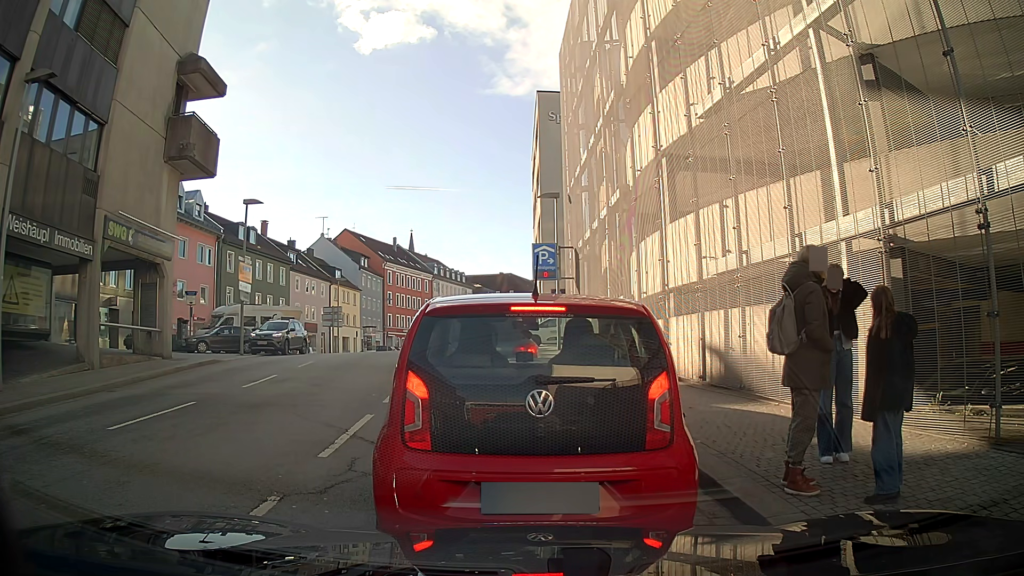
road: tertiary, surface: asphalt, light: Day
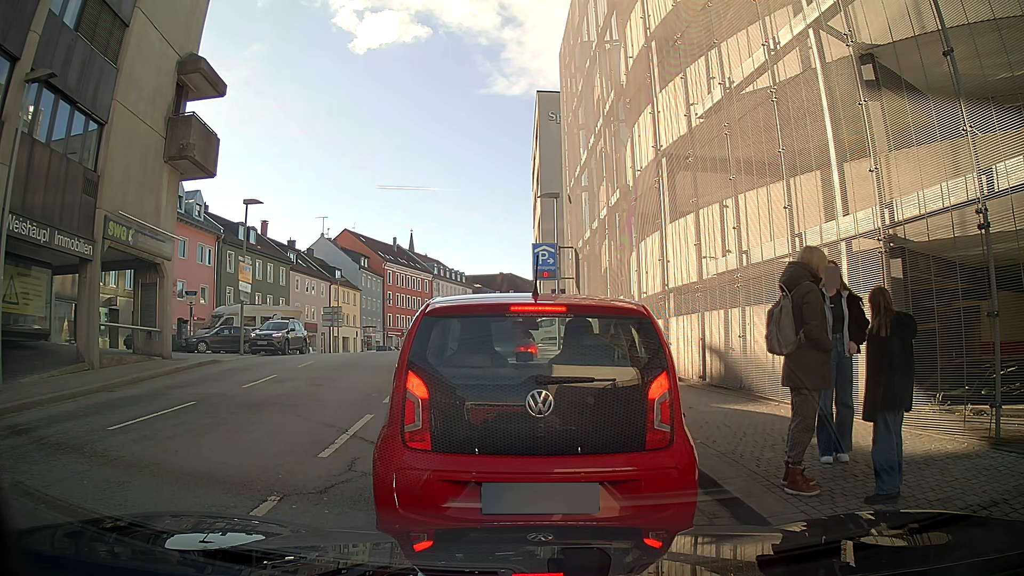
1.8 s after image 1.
(0.0, 0.0) m; 0°
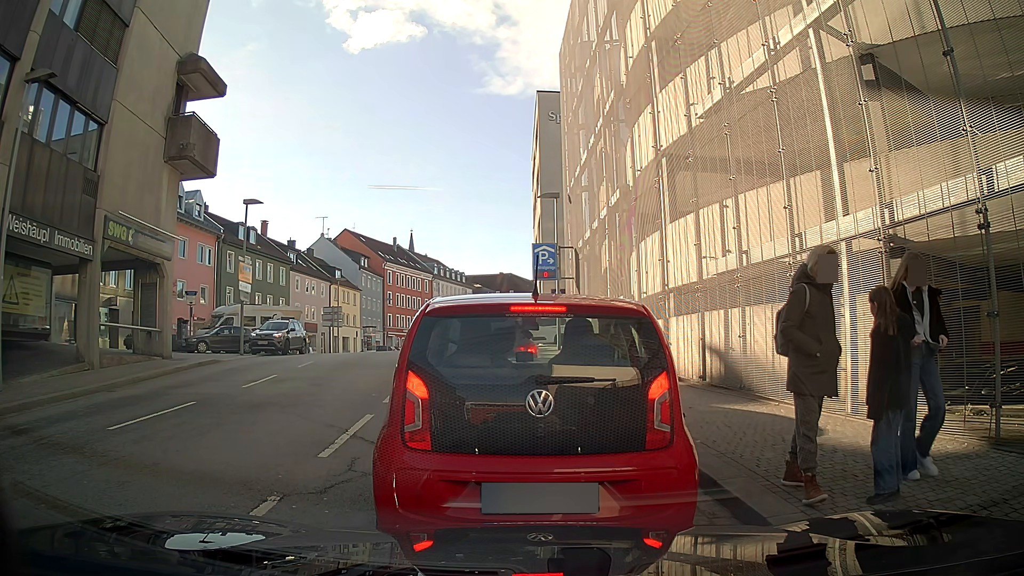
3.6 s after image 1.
(0.0, 0.0) m; 0°
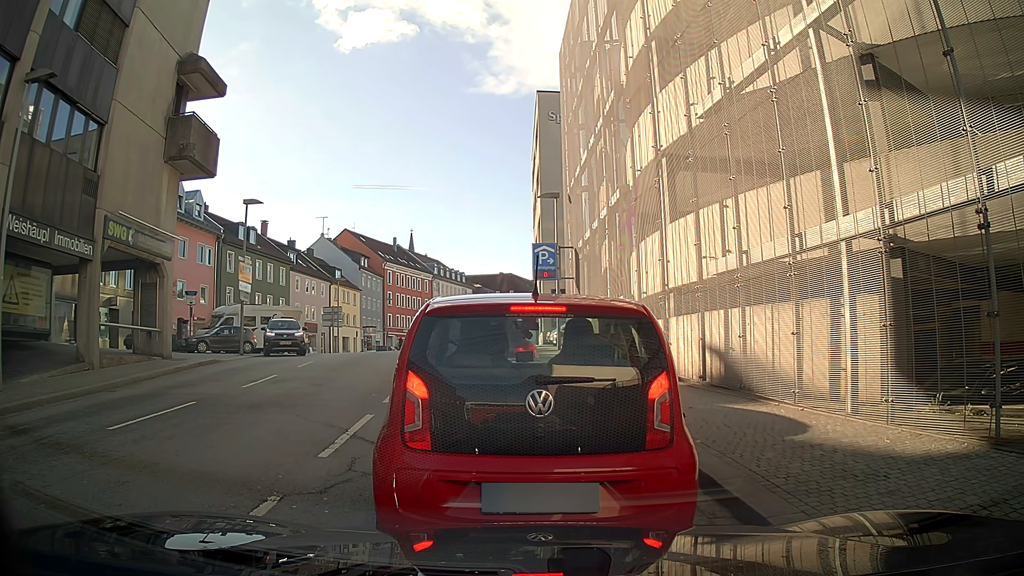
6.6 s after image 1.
(0.0, 0.0) m; 0°
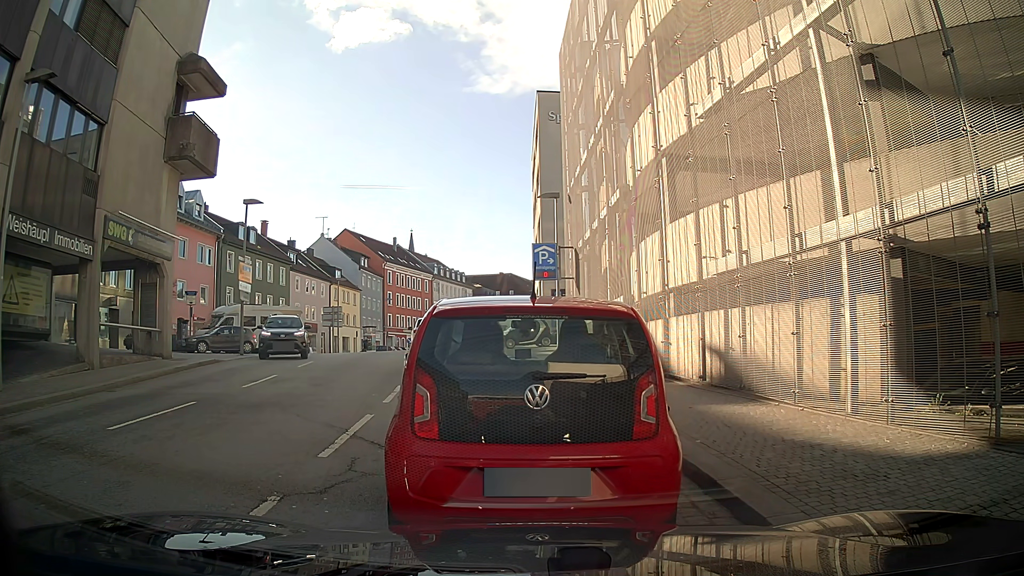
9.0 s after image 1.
(0.0, 0.0) m; 0°
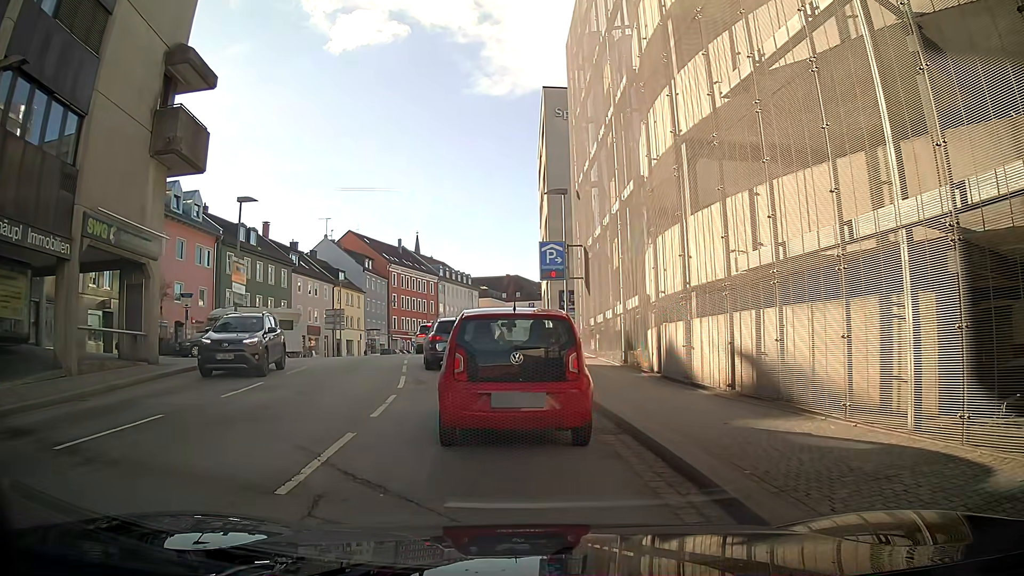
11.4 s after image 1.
(0.0, +1.4) m; 0°
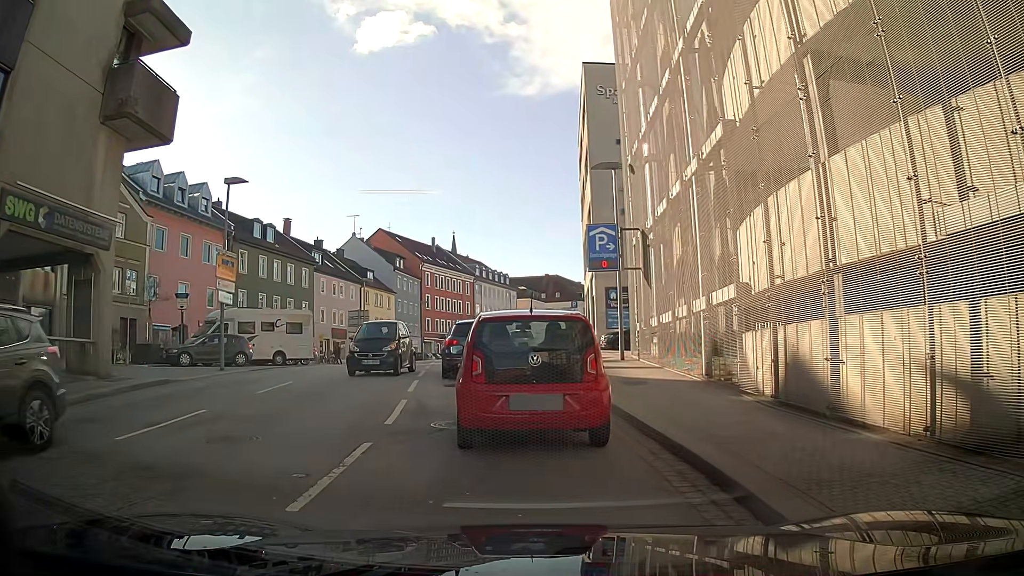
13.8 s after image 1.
(-0.2, +4.9) m; -5°
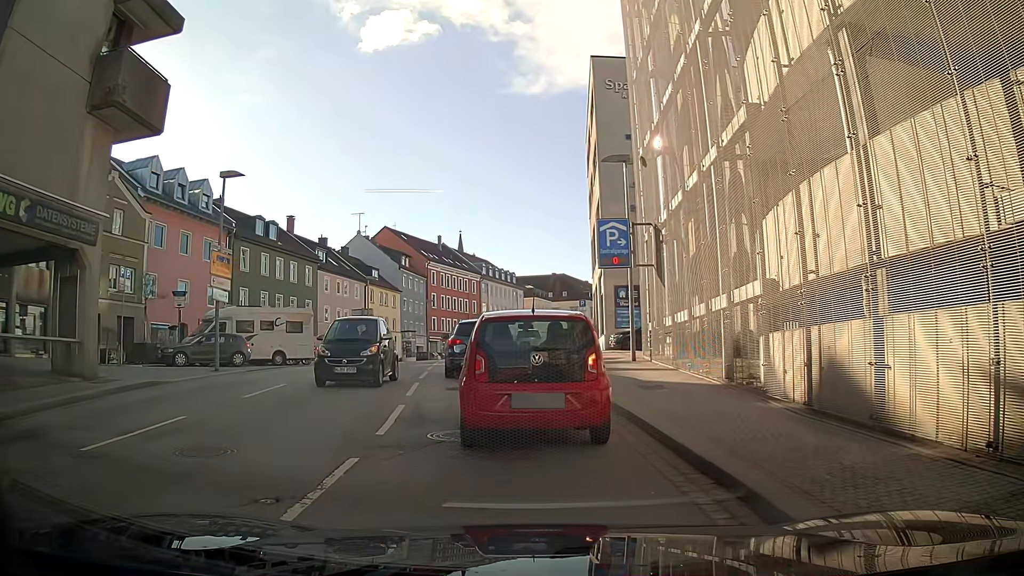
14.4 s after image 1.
(0.0, +0.9) m; 0°
